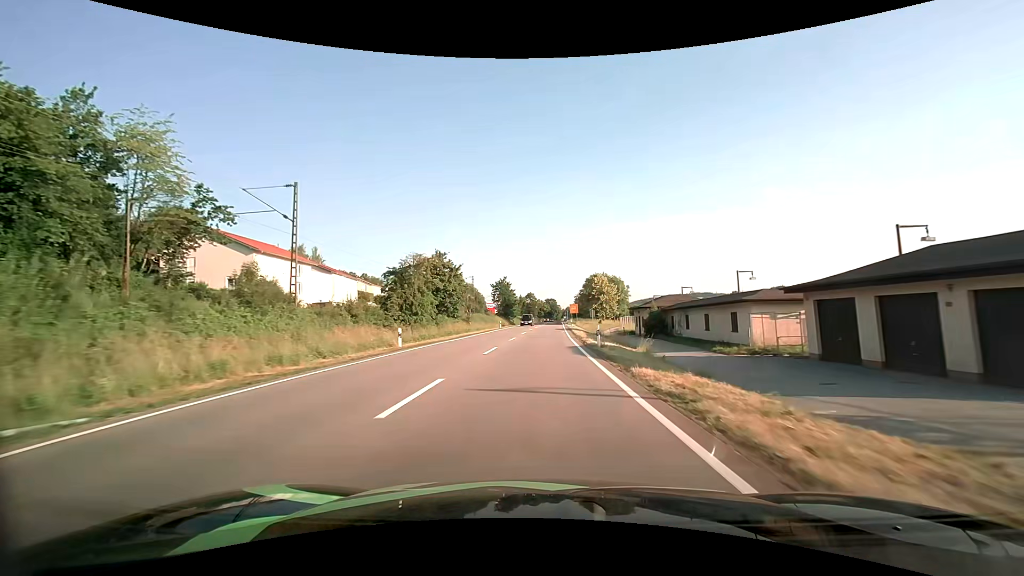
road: primary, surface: asphalt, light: Day
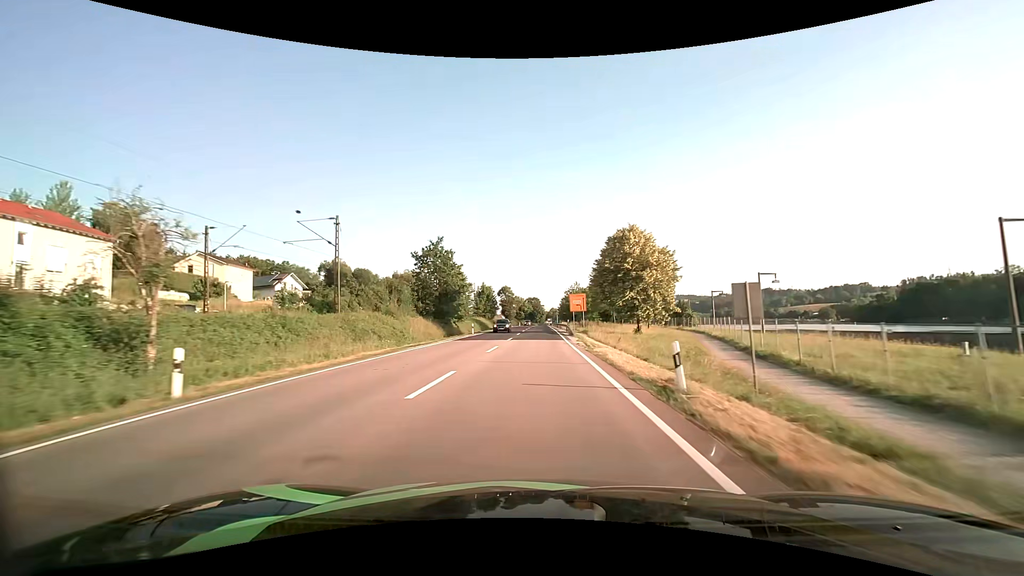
(+1.5, +58.6) m; +2°
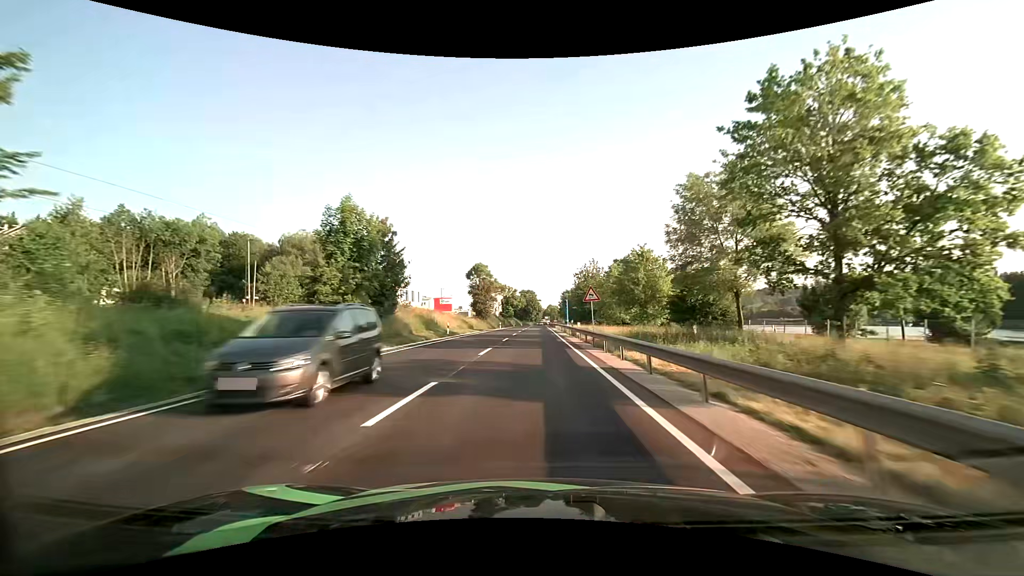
(+0.2, +62.8) m; 0°
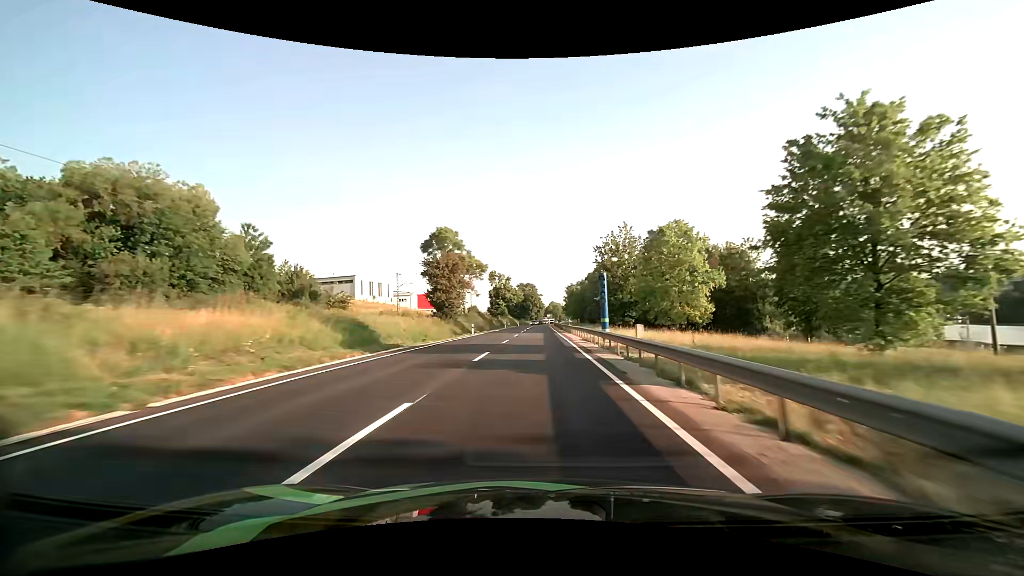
(0.0, +38.7) m; 0°
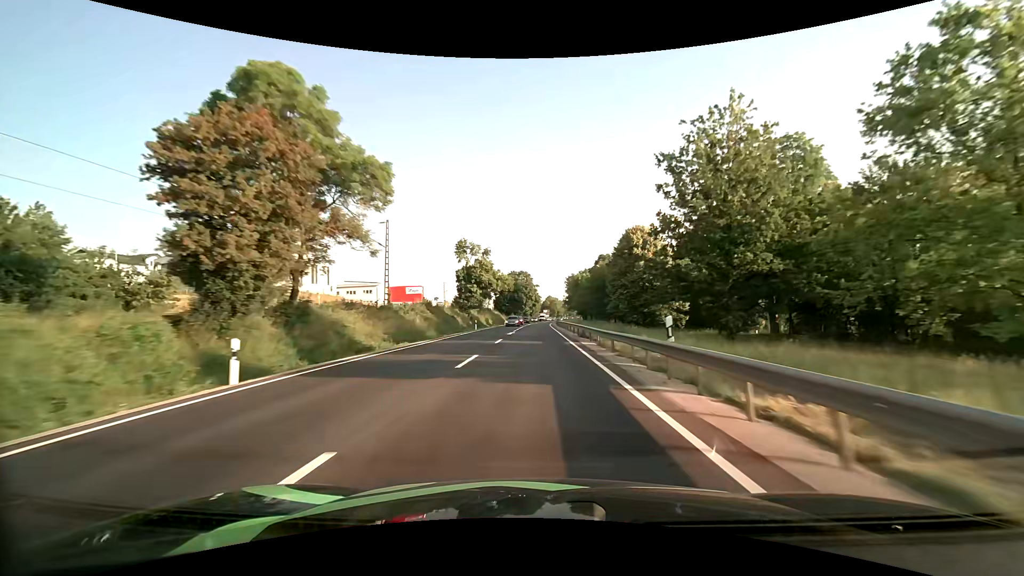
(+0.2, +39.3) m; +1°
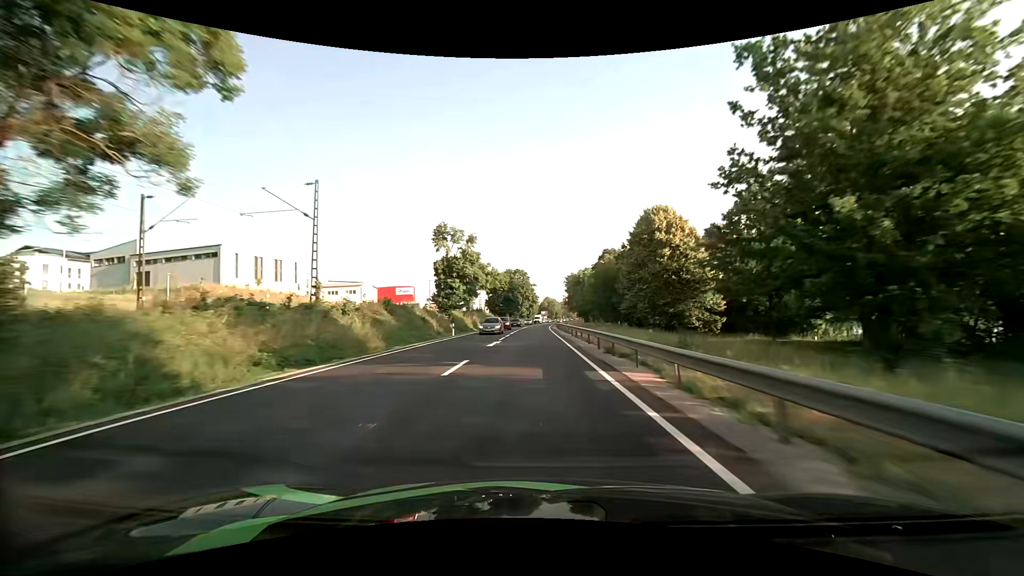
(0.0, +13.2) m; 0°
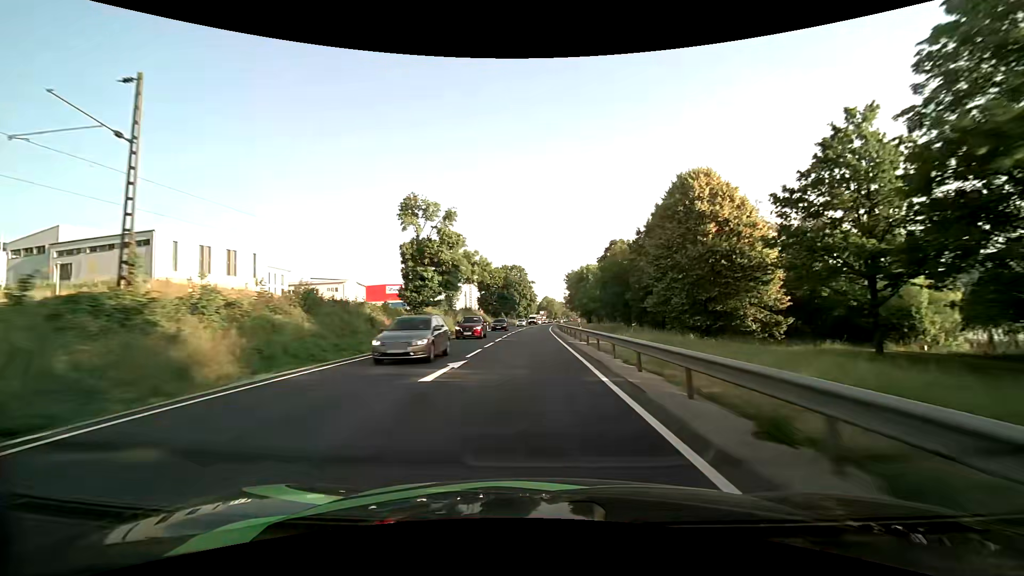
(0.0, +13.3) m; 0°
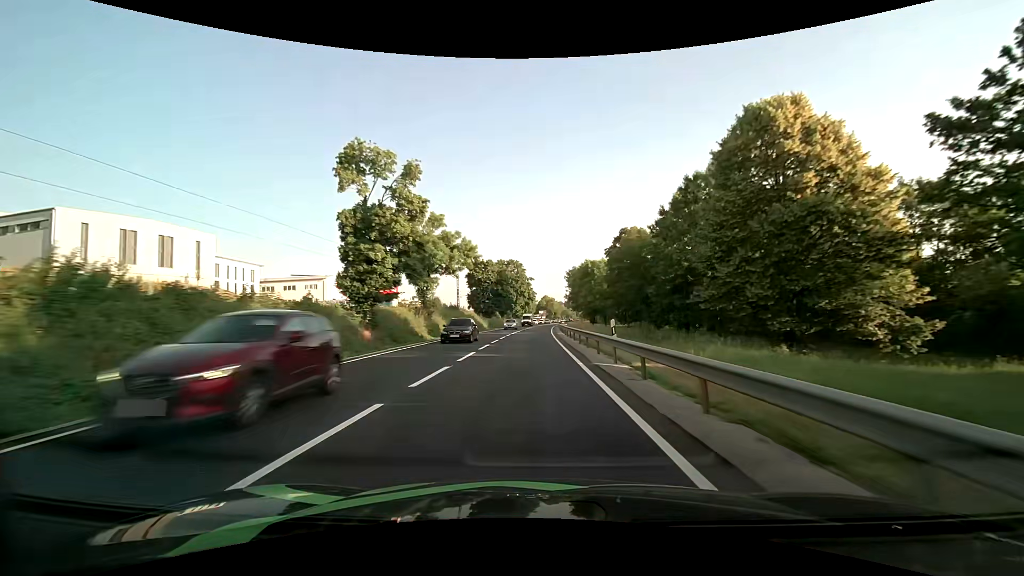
(0.0, +13.3) m; 0°
(0, +10) (0, +20) (0, +30) (0, +40) (0, +50) (0, +60) (0, +70) (0, +80) (+1, +90) (+1, +100) m
